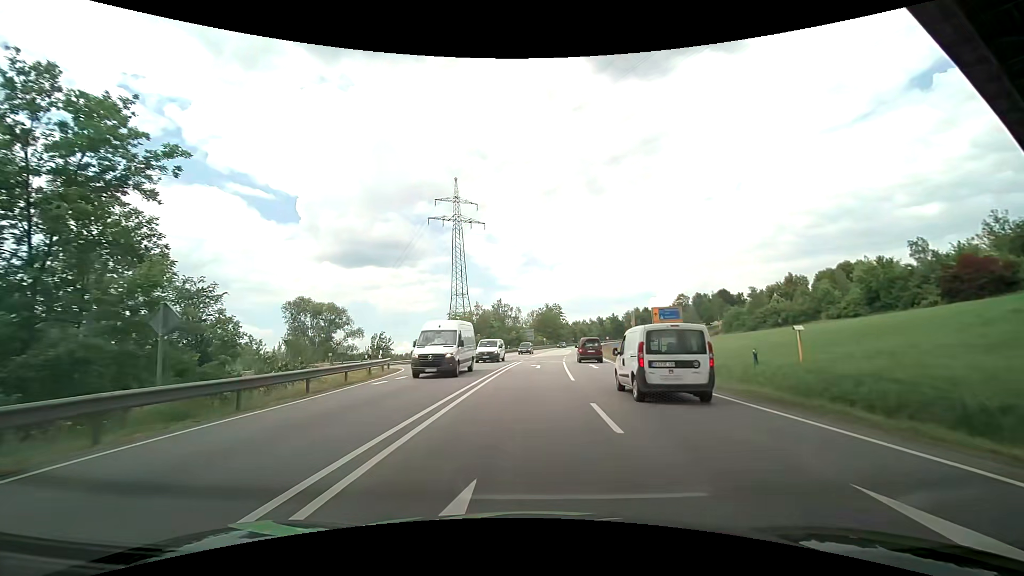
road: primary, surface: asphalt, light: Day
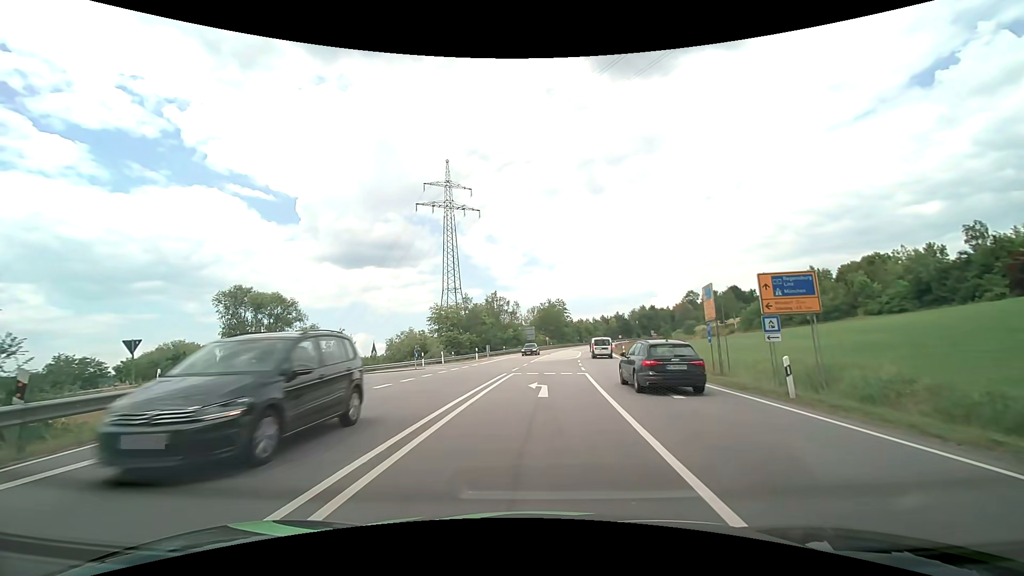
(+0.1, +16.1) m; 0°
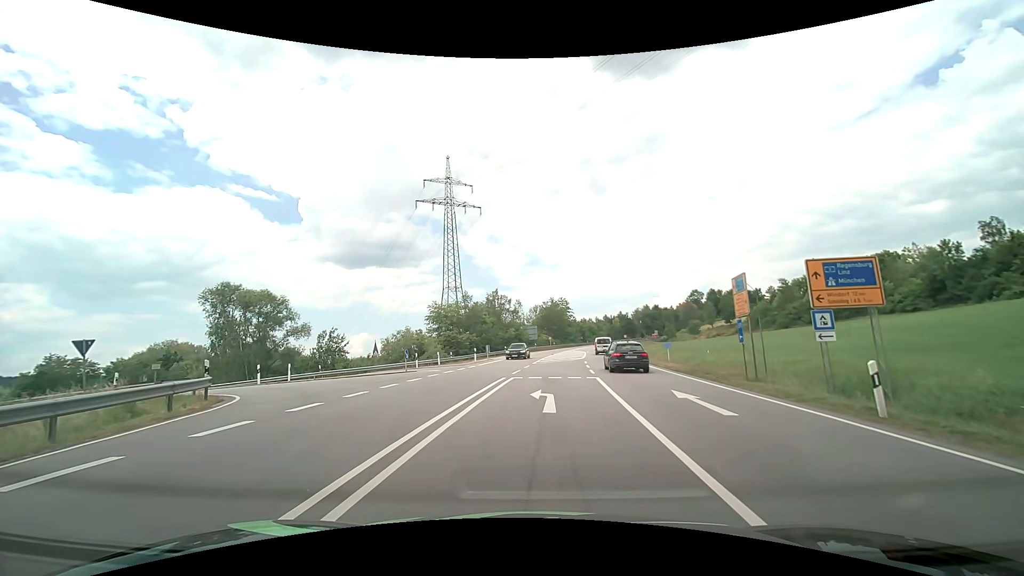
(0.0, +2.9) m; 0°
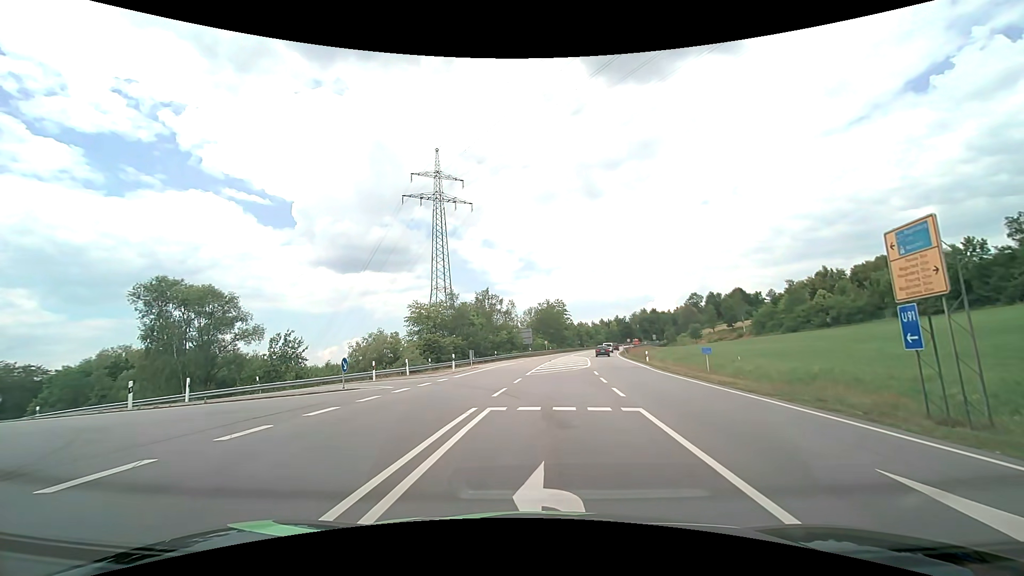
(0.0, +8.7) m; 0°
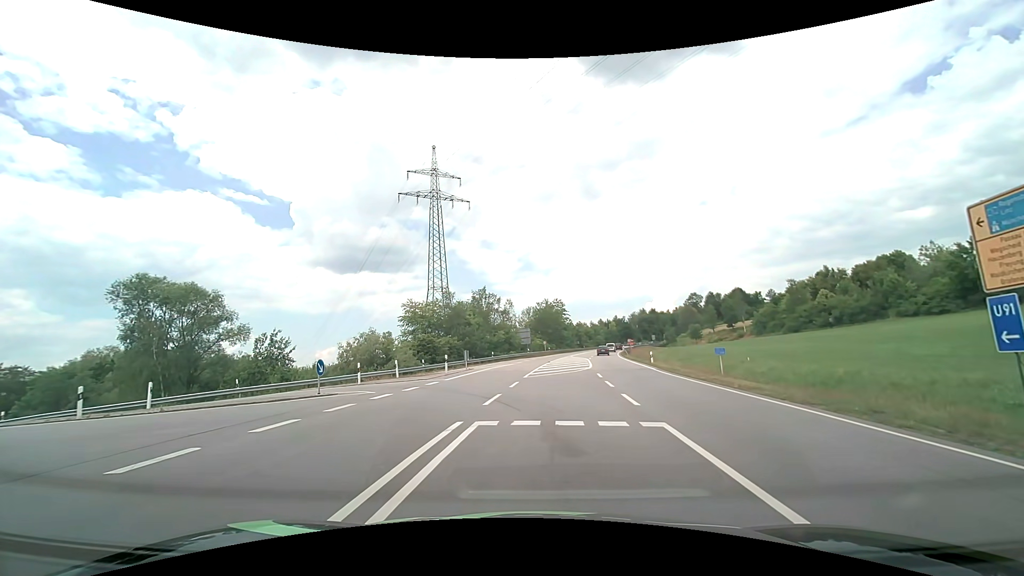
(0.0, +2.2) m; 0°
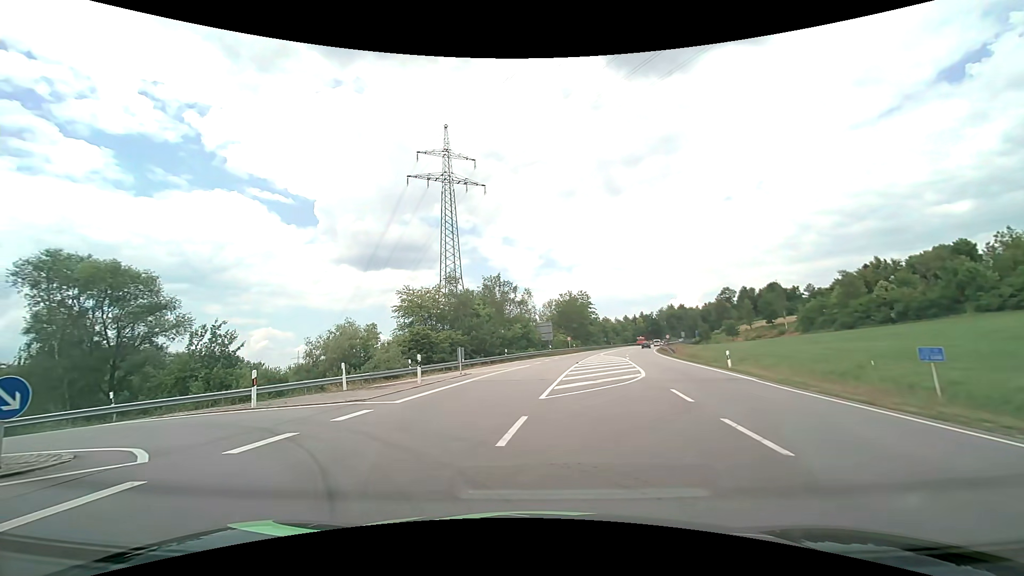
(+0.1, +11.6) m; 0°
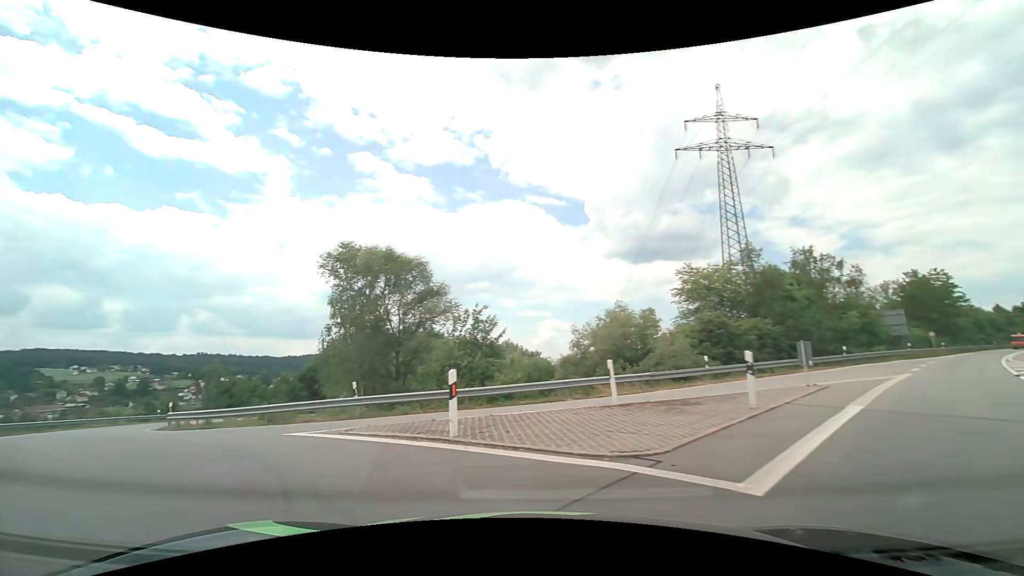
(-2.1, +8.4) m; -31°
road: secondary
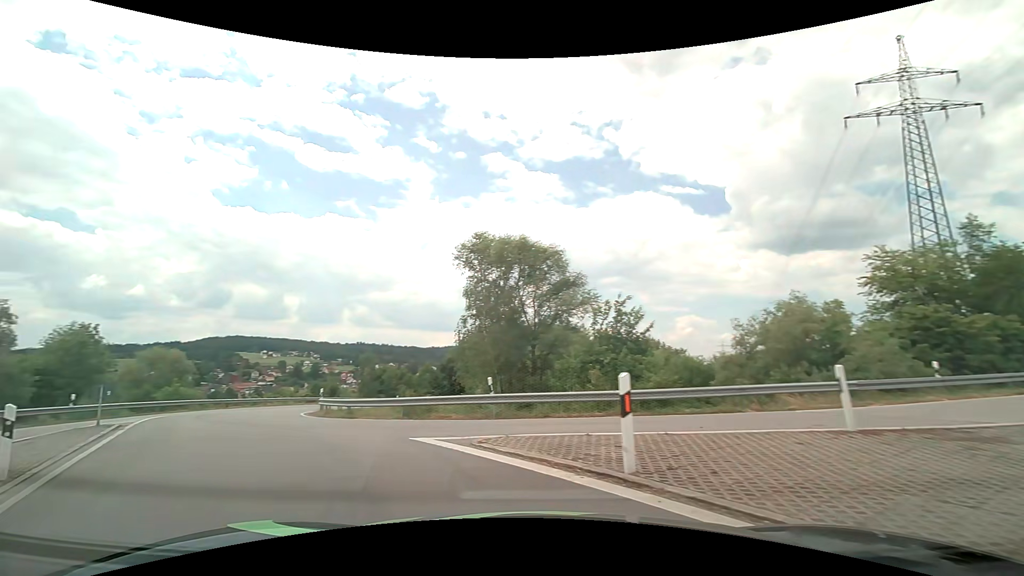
(-0.3, +2.6) m; -15°
